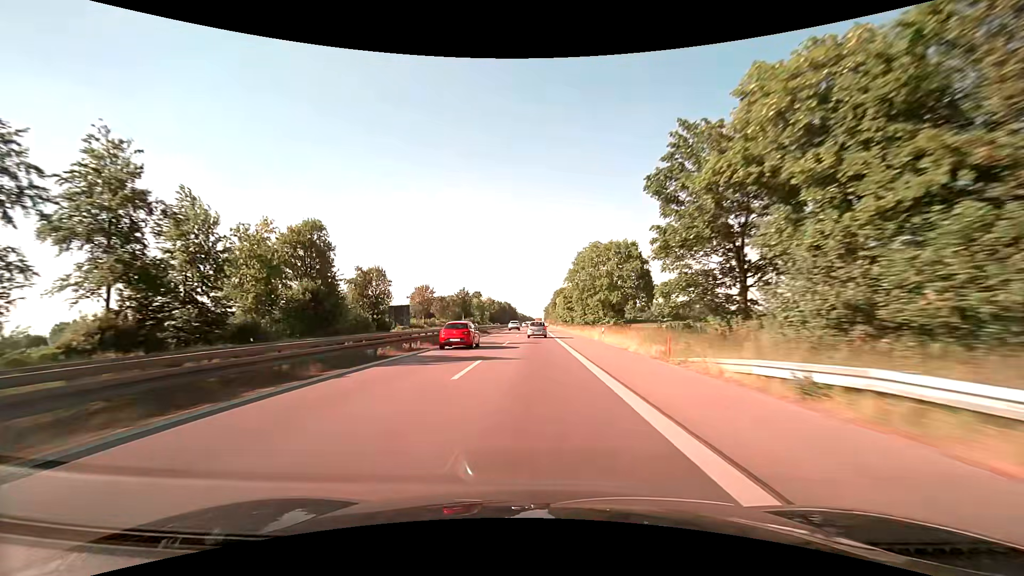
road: trunk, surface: asphalt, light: Day
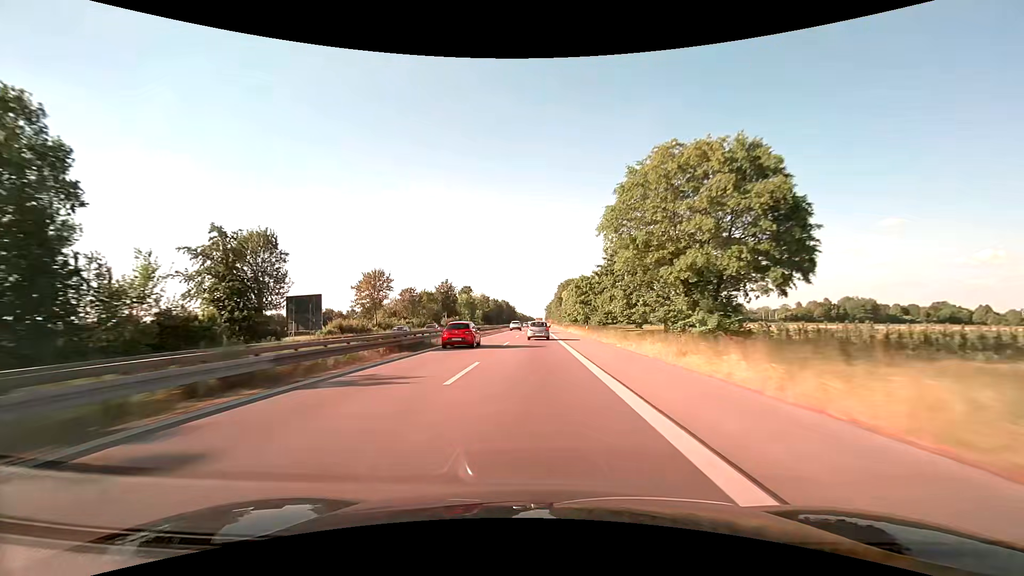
(+0.1, +36.7) m; 0°
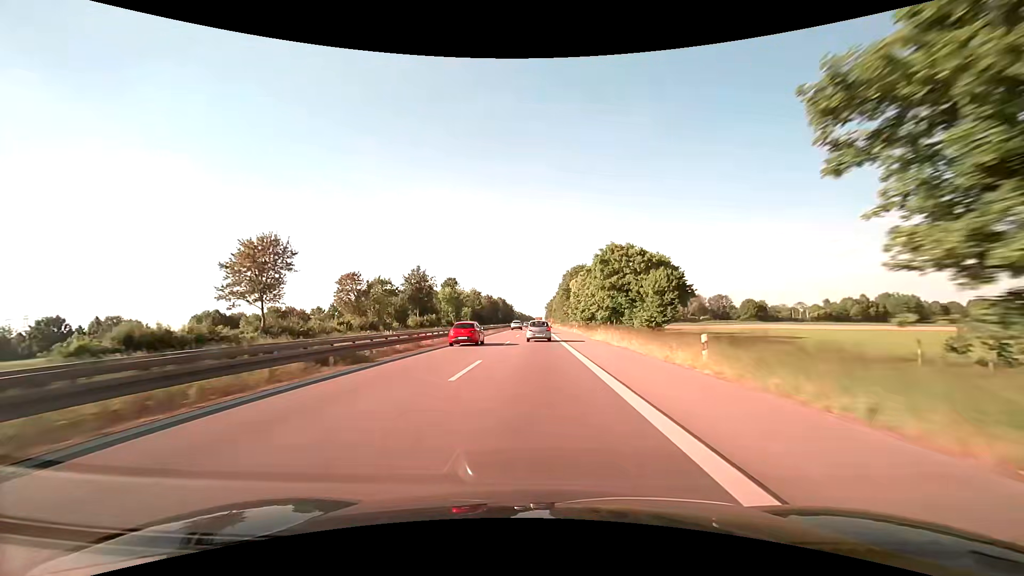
(+0.1, +35.2) m; 0°
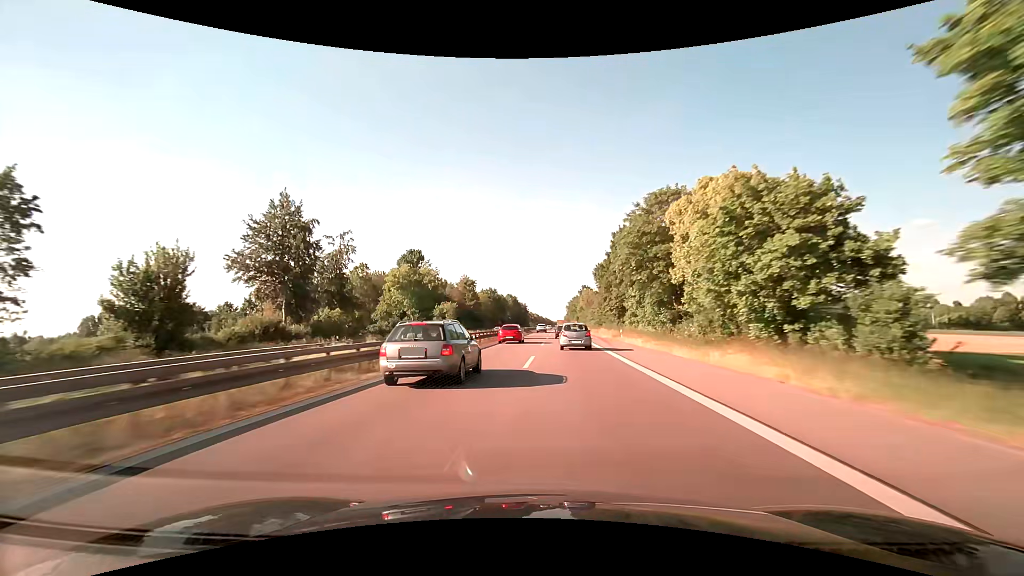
(-0.7, +67.8) m; -2°
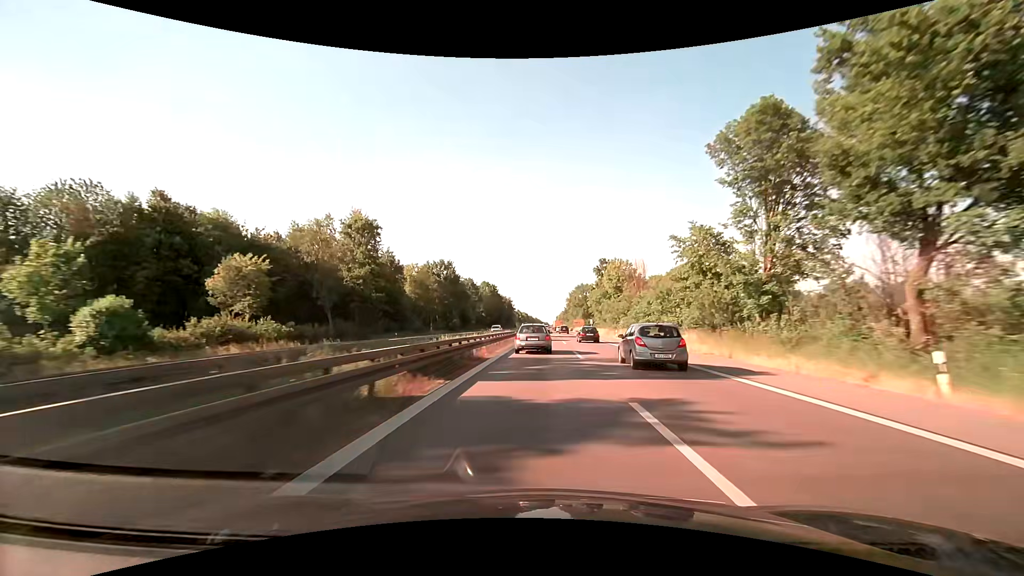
(+0.5, +85.2) m; +1°
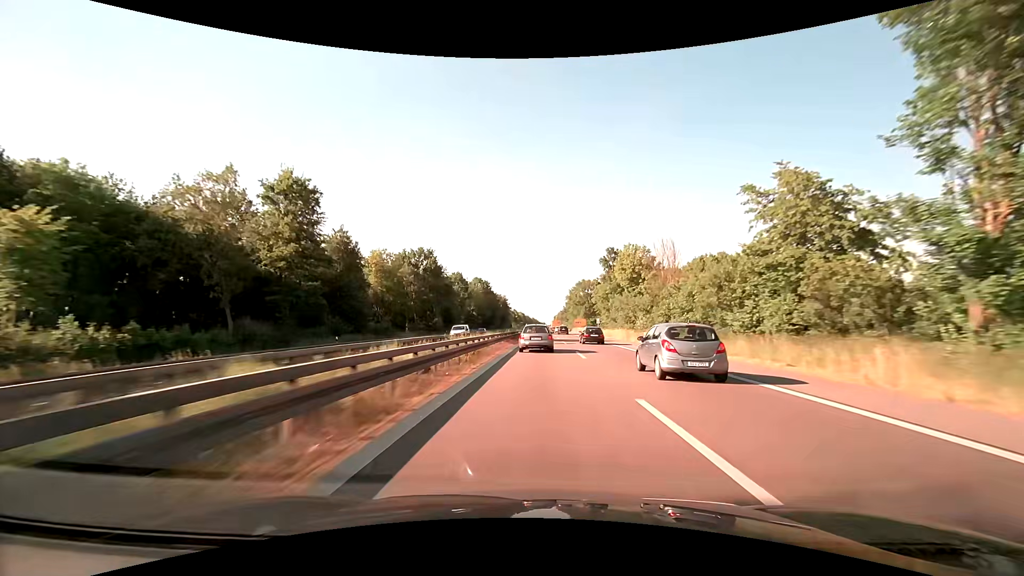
(+0.1, +17.6) m; 0°
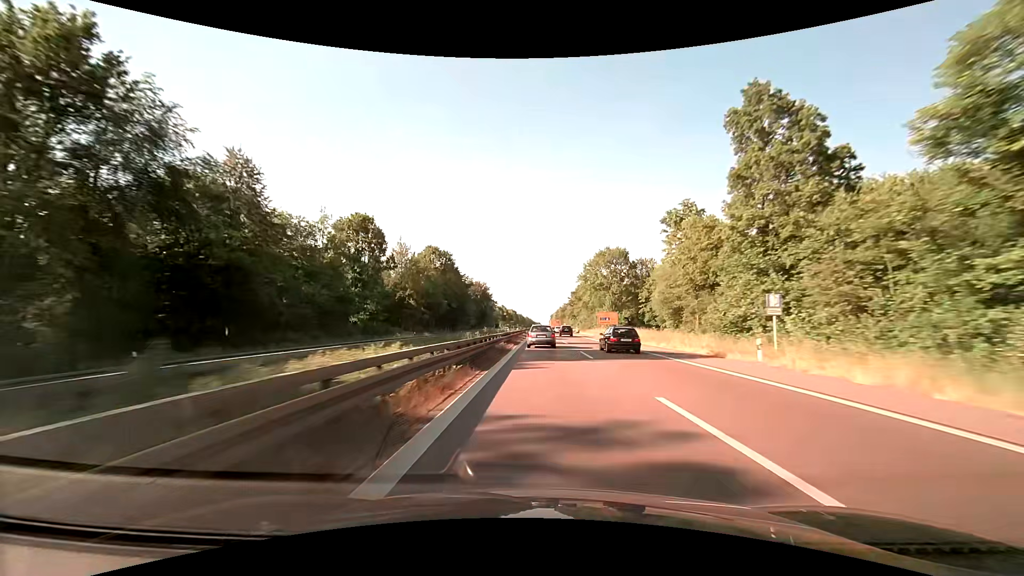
(+0.5, +72.3) m; +1°
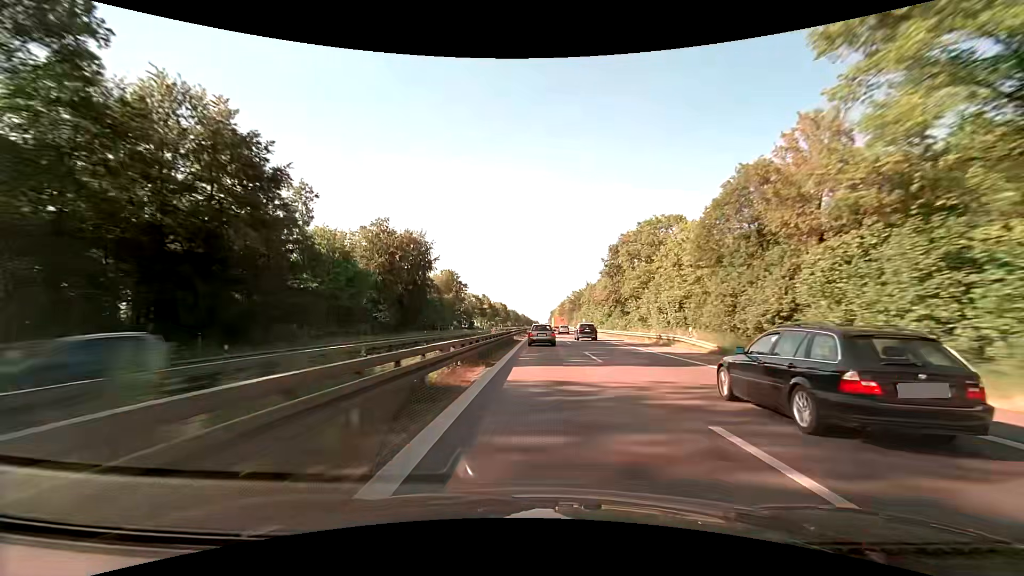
(+0.3, +93.0) m; 0°
(0, +10) (0, +20) (0, +30) (0, +40) (0, +50) (0, +60) (0, +70) (0, +80) (0, +90) (0, +100) m
